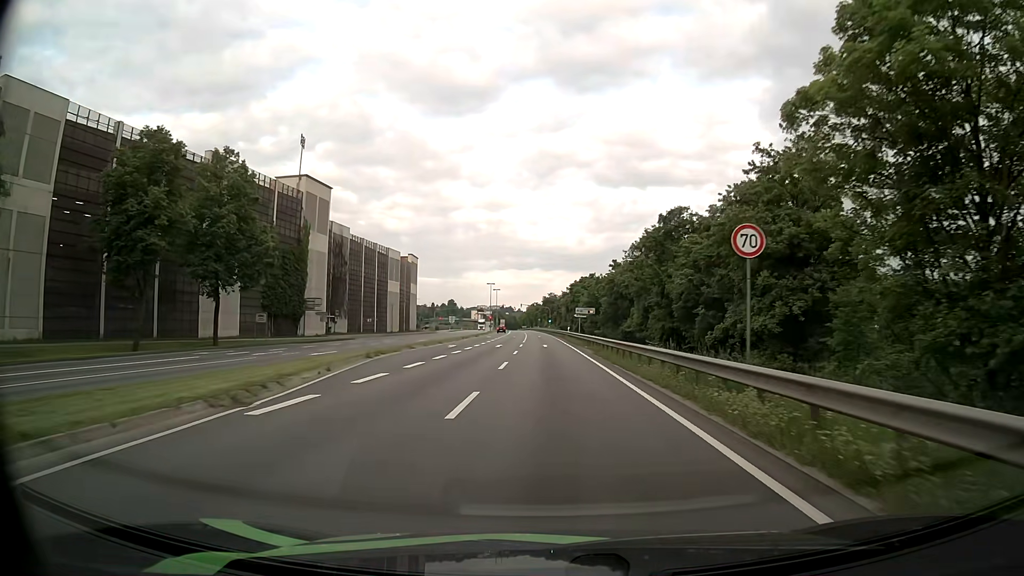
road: primary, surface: asphalt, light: Day
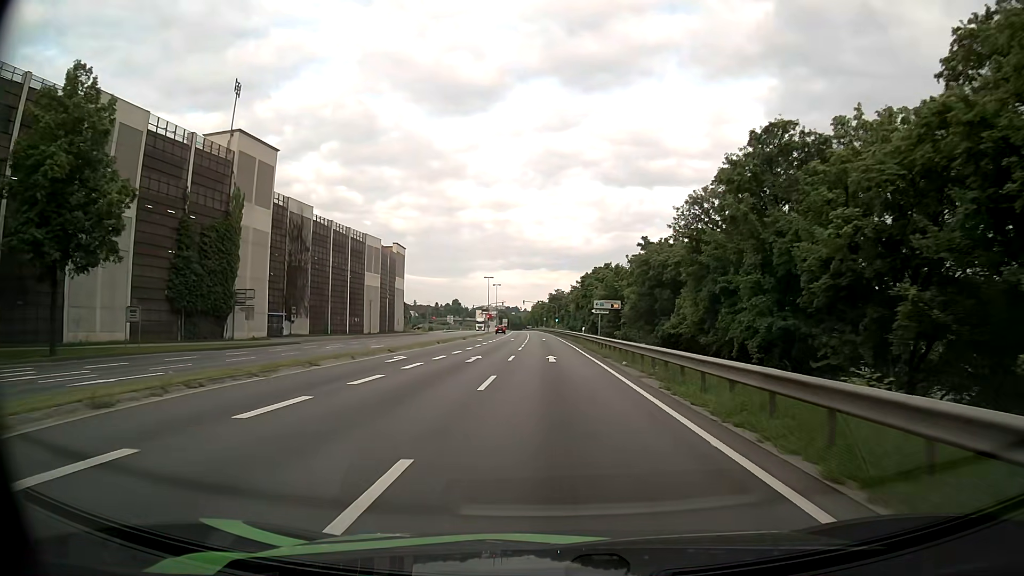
(-0.1, +18.6) m; -1°
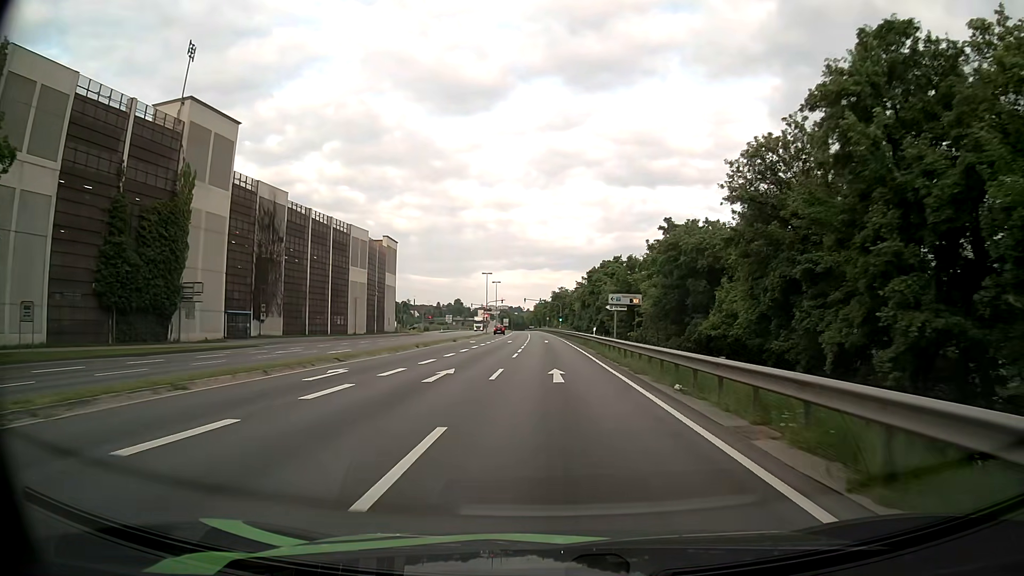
(0.0, +9.3) m; 0°
(0, +10) (0, +20) (0, +30) (0, +40) (0, +50) (0, +60) (0, +70) (0, +80) (-1, +90) (-1, +100) m
